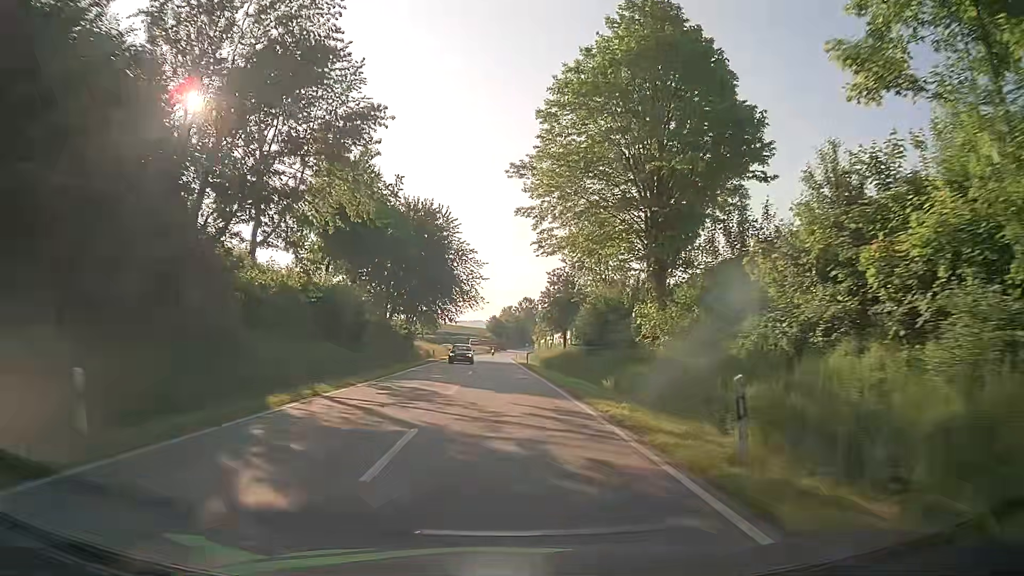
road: secondary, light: Day
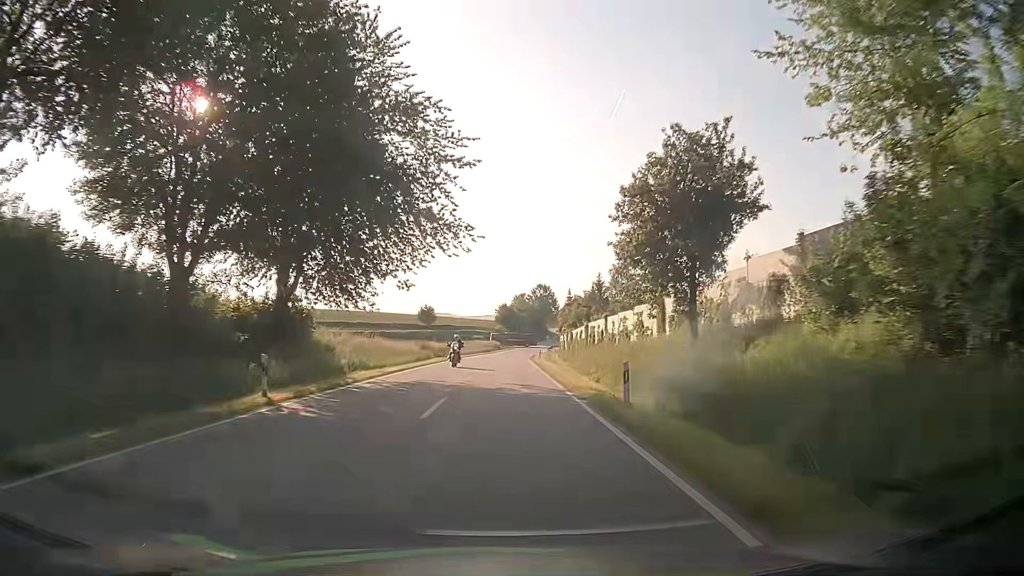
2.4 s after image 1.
(-0.7, +42.7) m; -1°
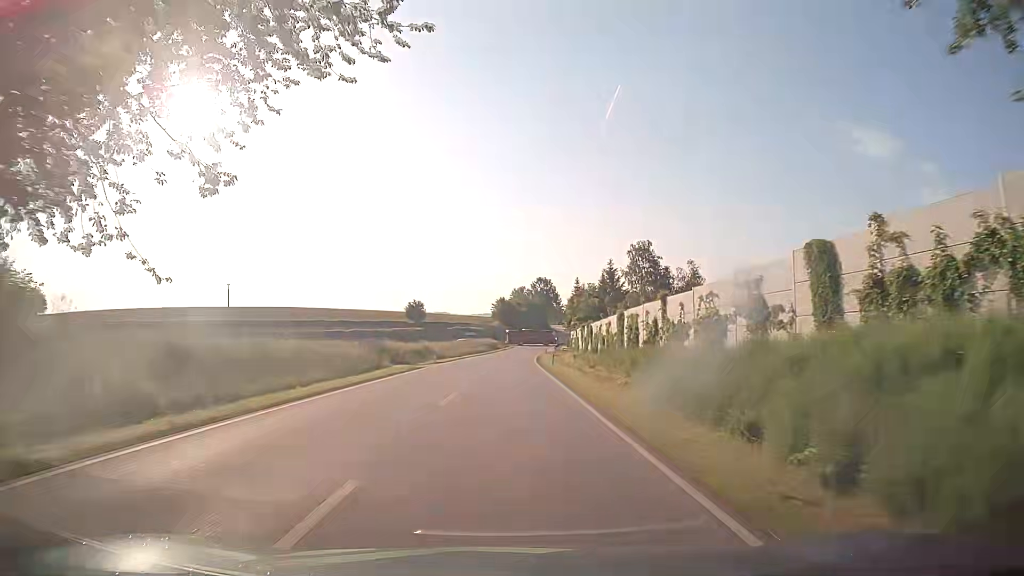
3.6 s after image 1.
(-0.1, +21.5) m; 0°
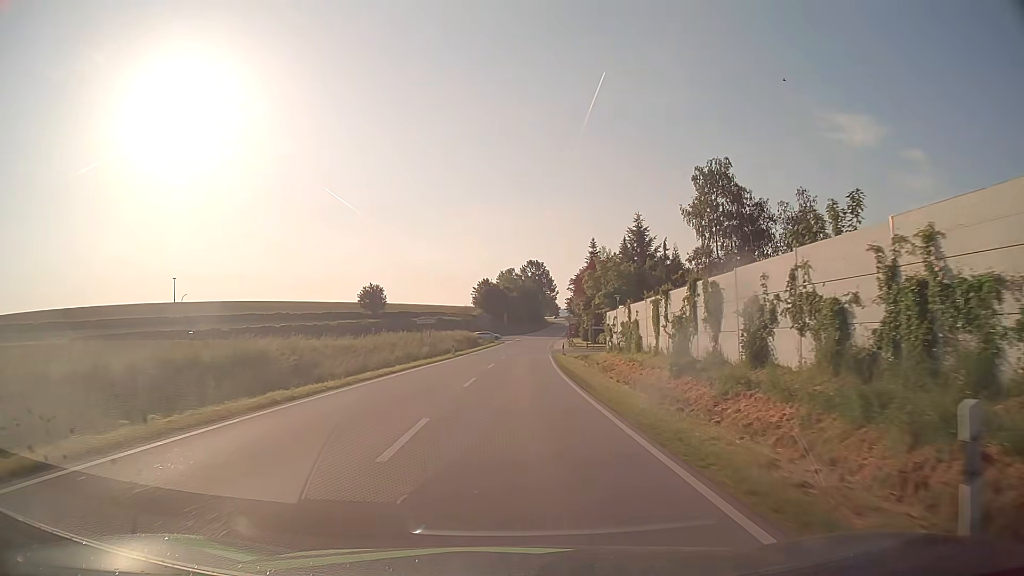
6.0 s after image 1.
(+0.4, +43.1) m; +1°
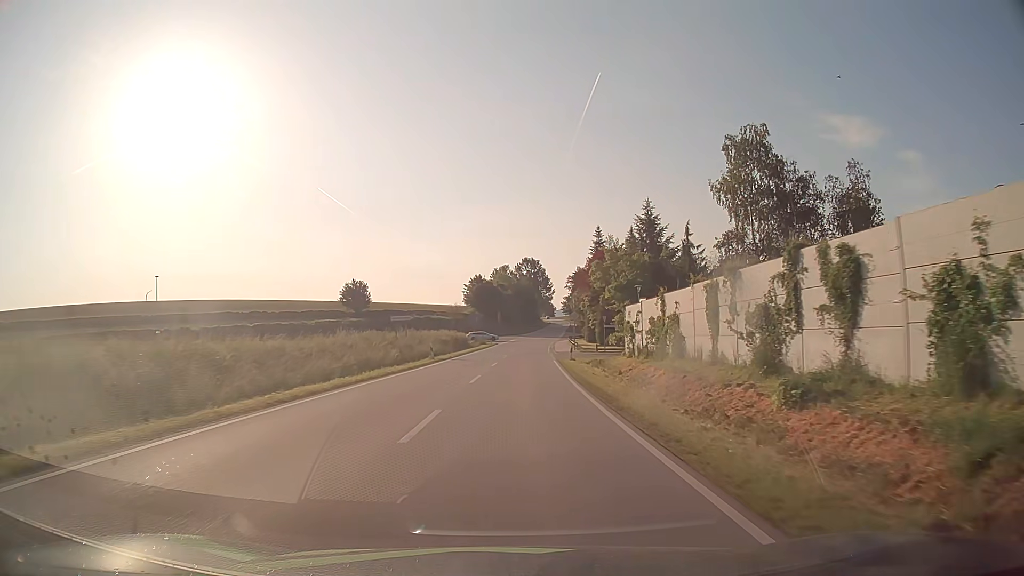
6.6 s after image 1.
(0.0, +10.6) m; 0°
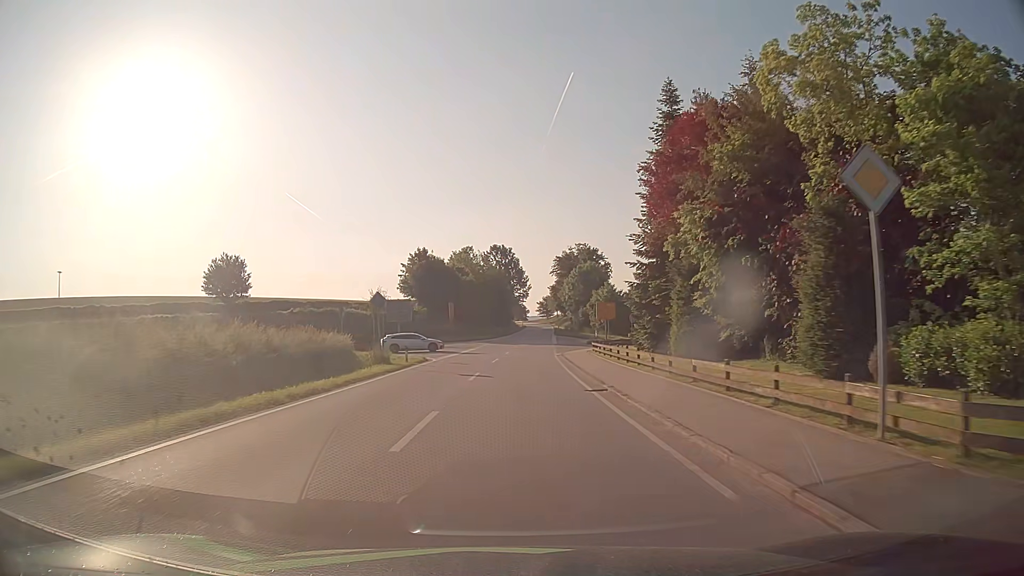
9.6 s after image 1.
(+1.2, +48.5) m; +3°
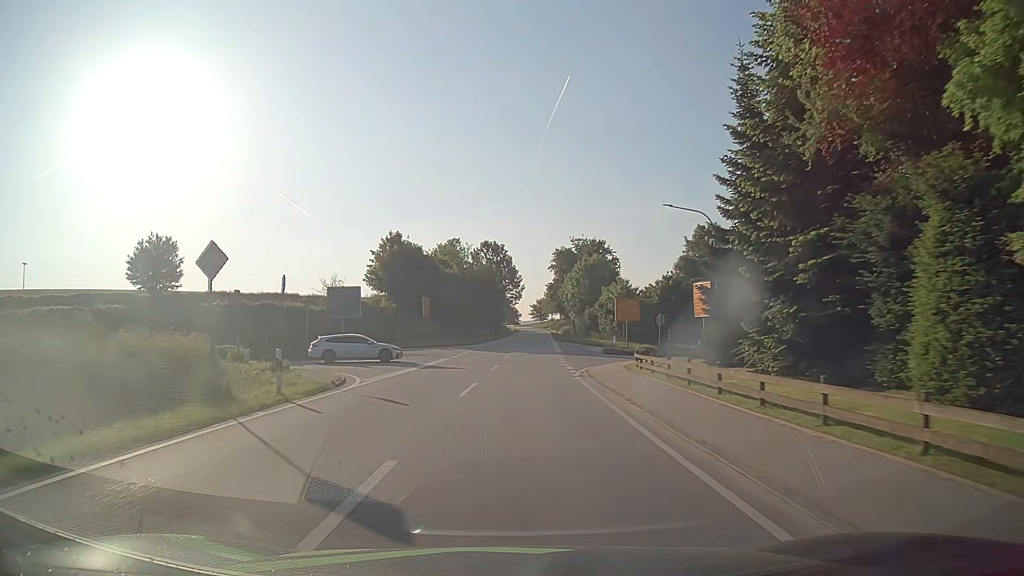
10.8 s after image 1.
(+0.1, +16.3) m; 0°
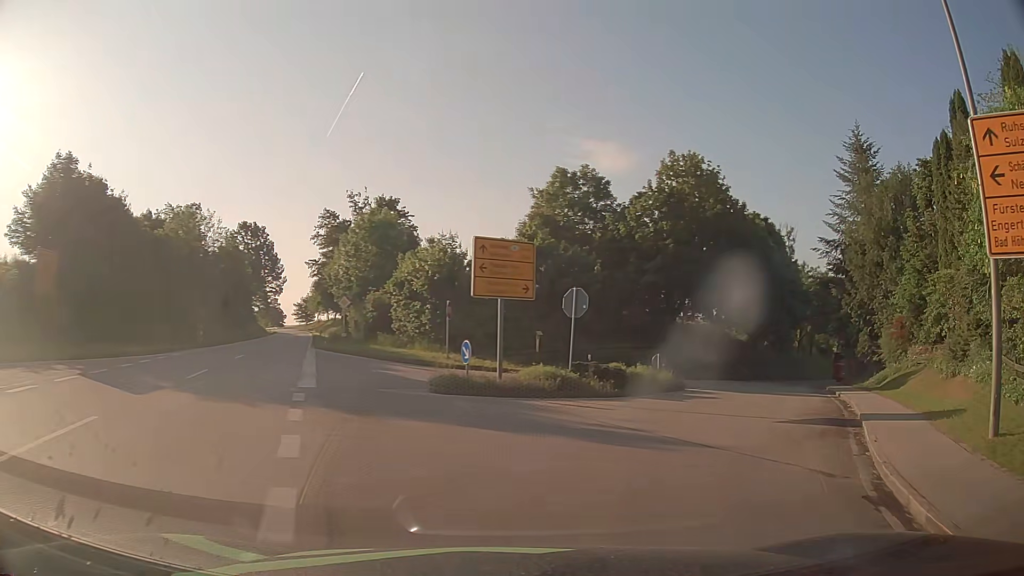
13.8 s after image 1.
(+2.4, +32.6) m; +19°
